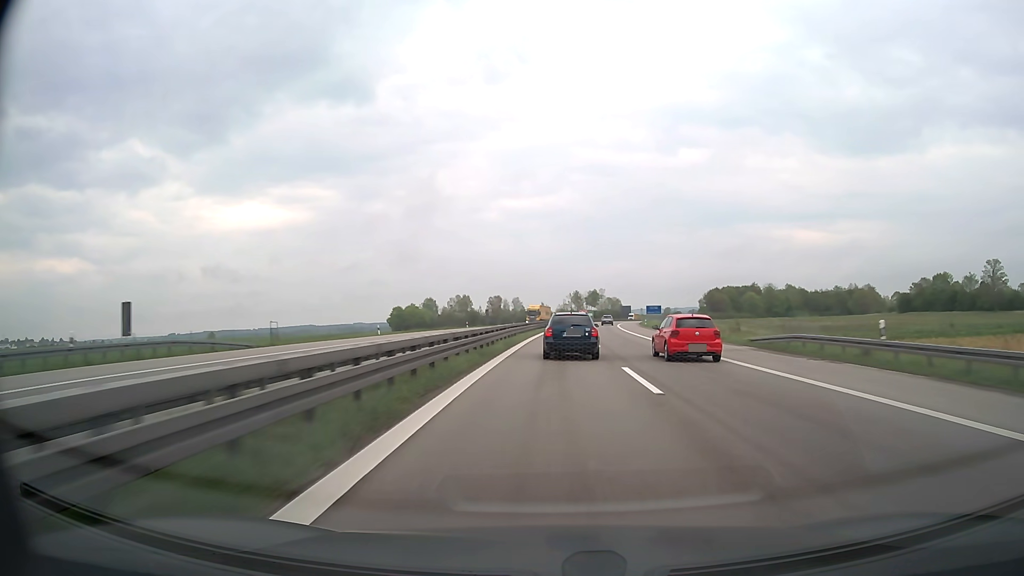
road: motorway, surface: asphalt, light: Day
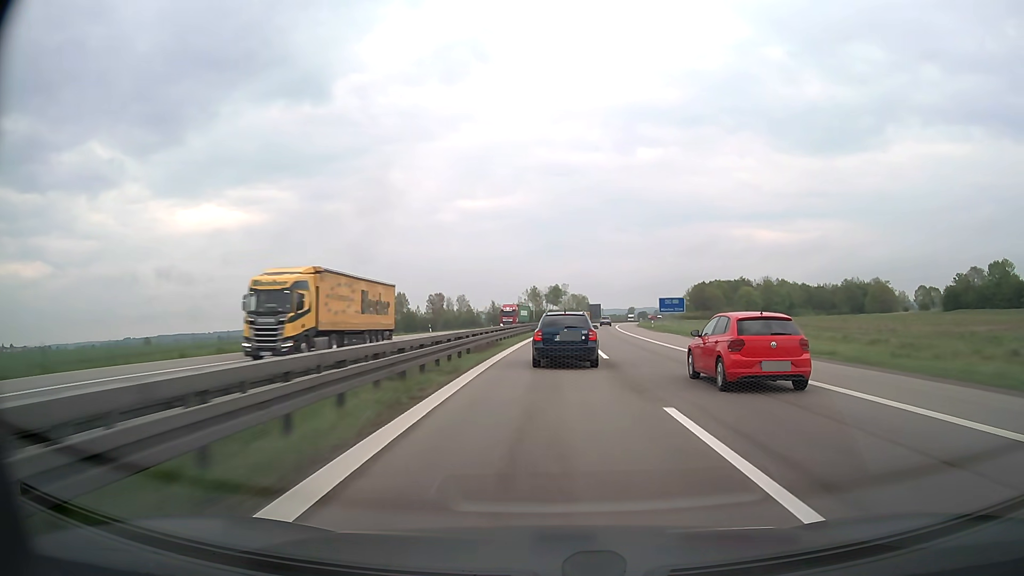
(+2.0, +62.0) m; +4°
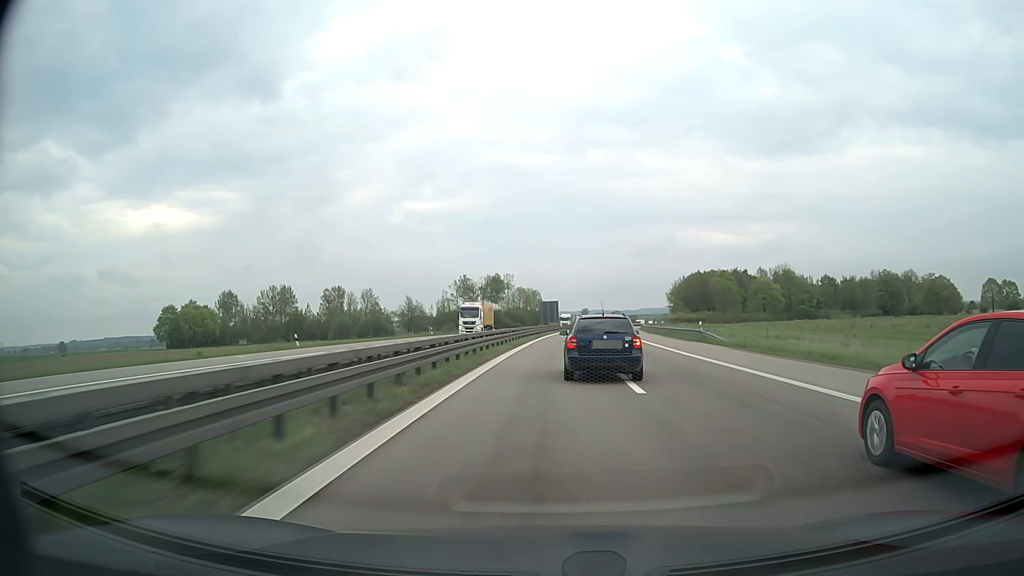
(+3.2, +82.2) m; +5°
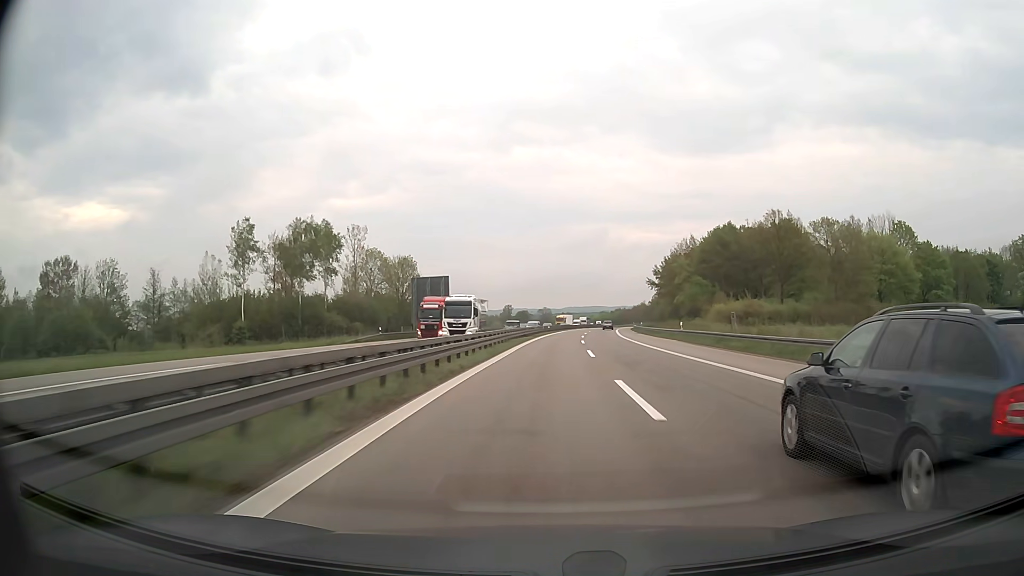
(+6.2, +111.1) m; +6°
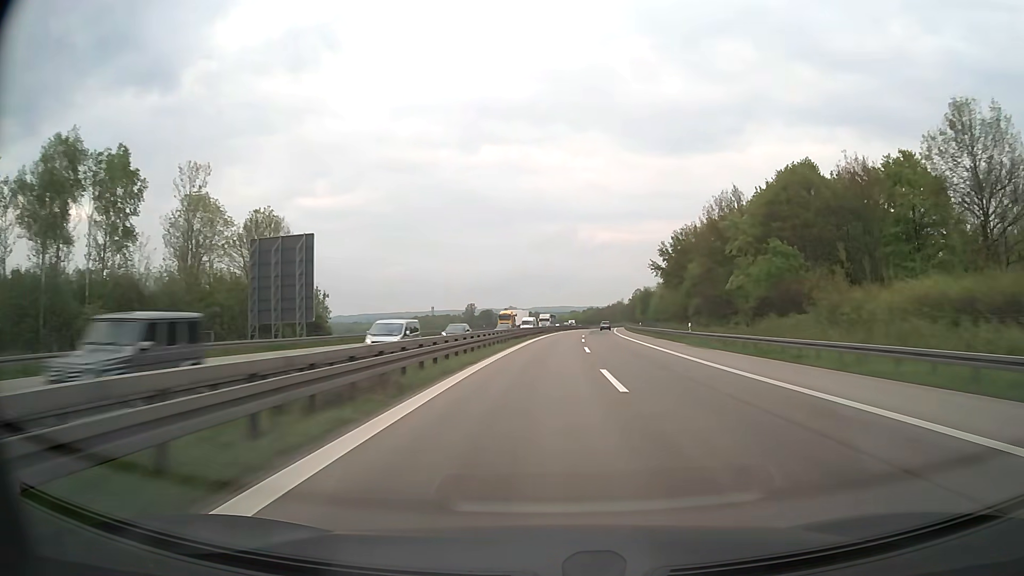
(+1.2, +47.8) m; +3°
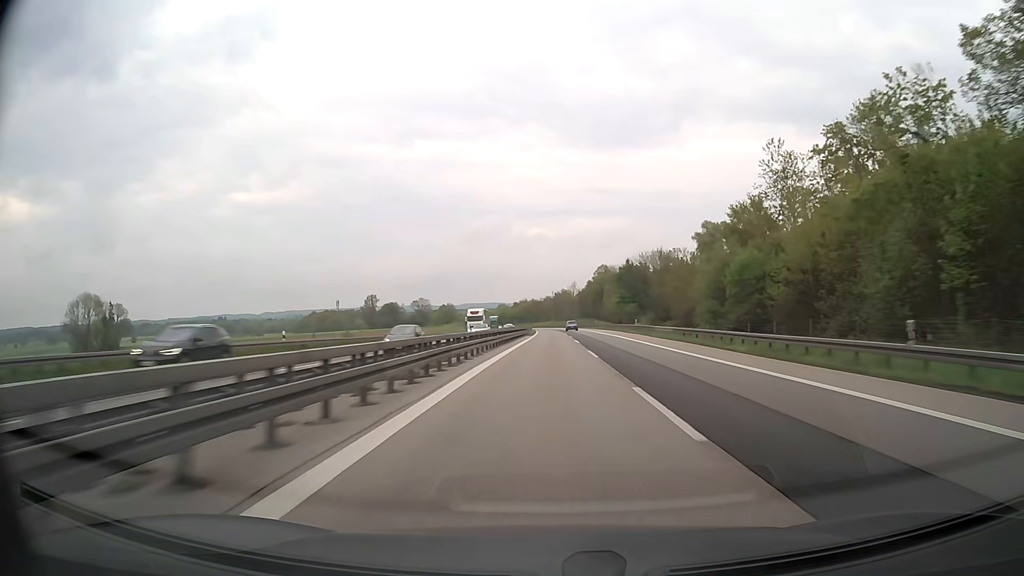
(+7.3, +126.2) m; +6°
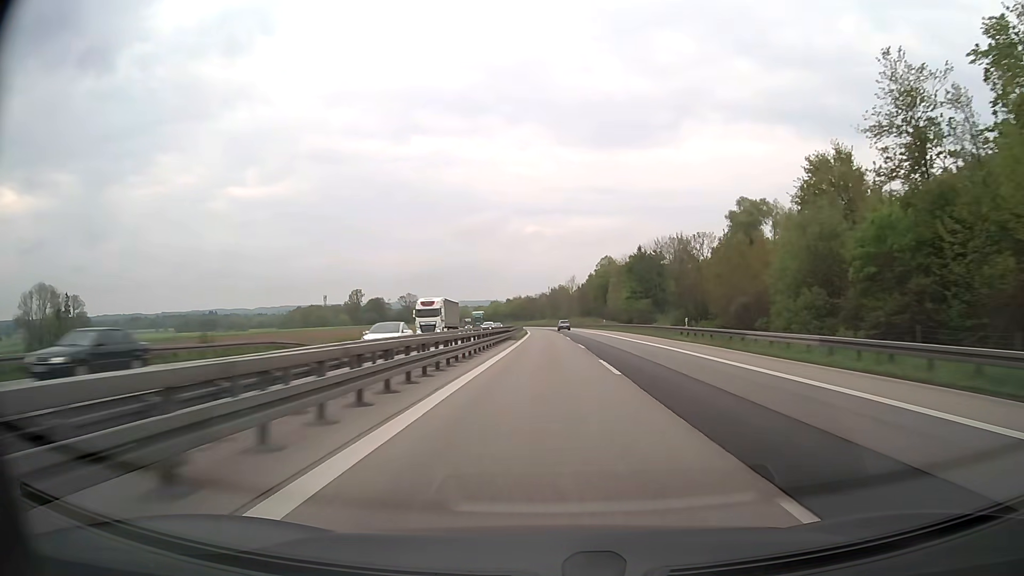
(+0.1, +26.4) m; 0°
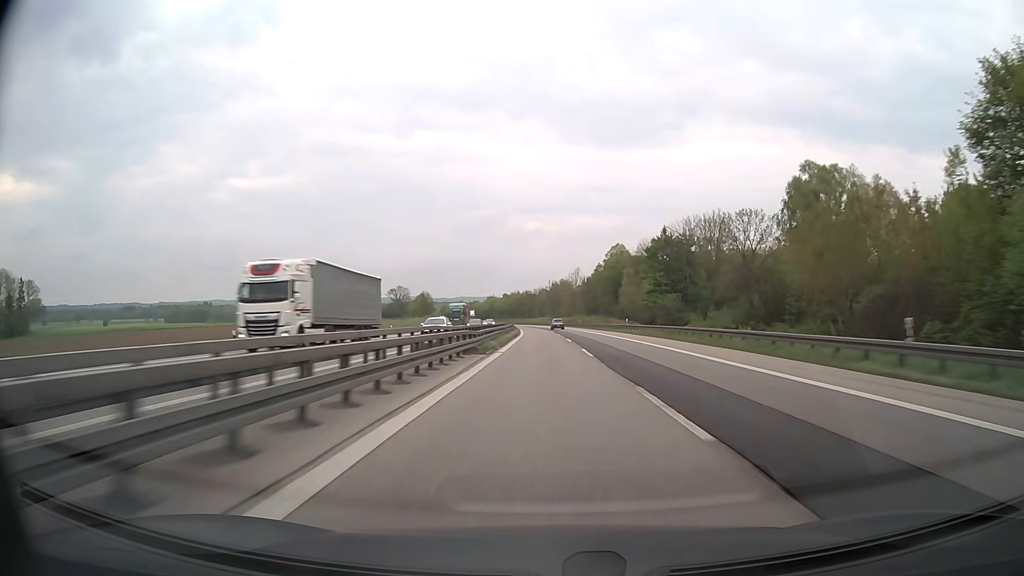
(+0.1, +26.7) m; 0°
